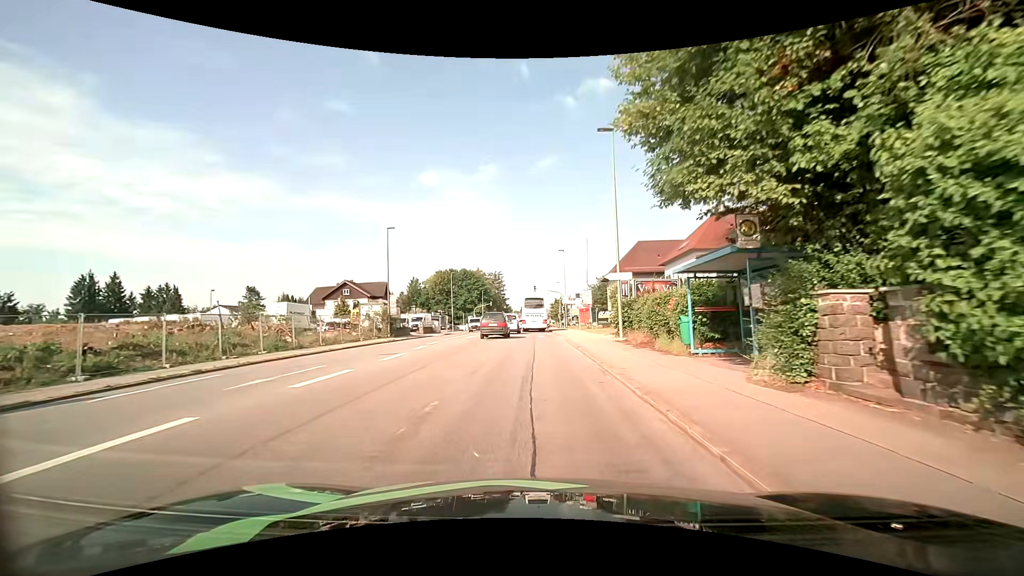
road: tertiary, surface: asphalt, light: Day
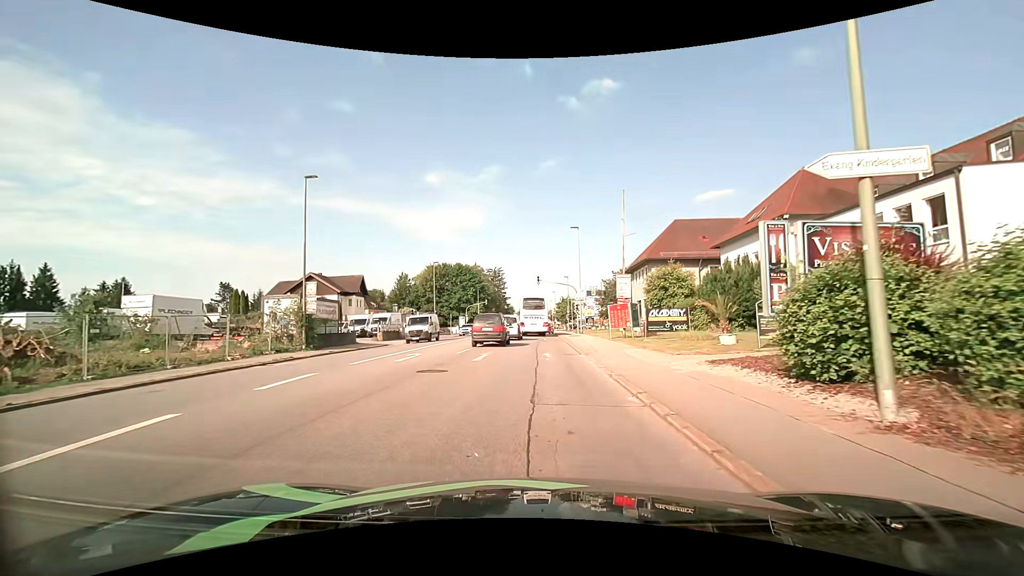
(-0.2, +17.4) m; 0°
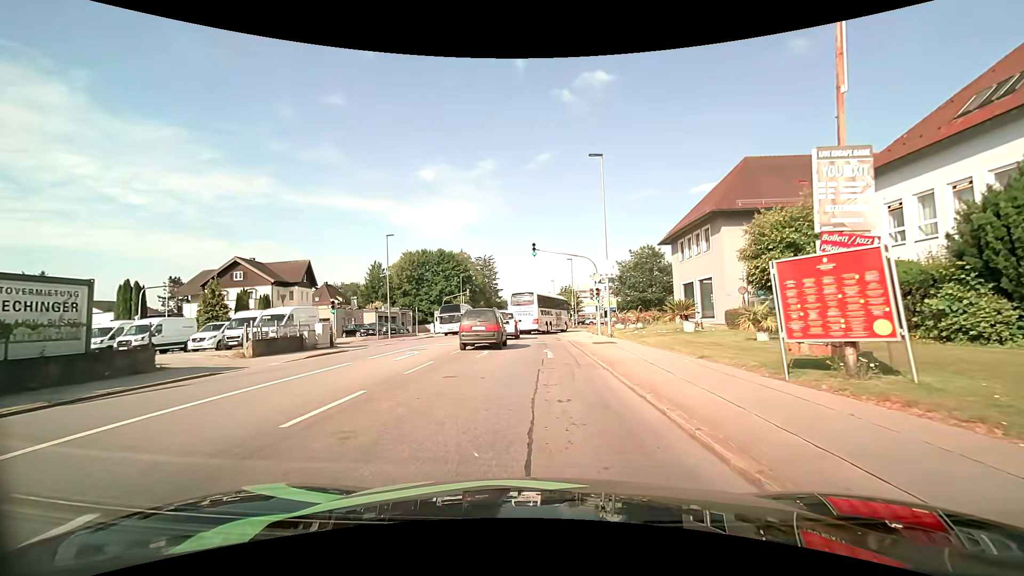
(-0.2, +19.9) m; 0°
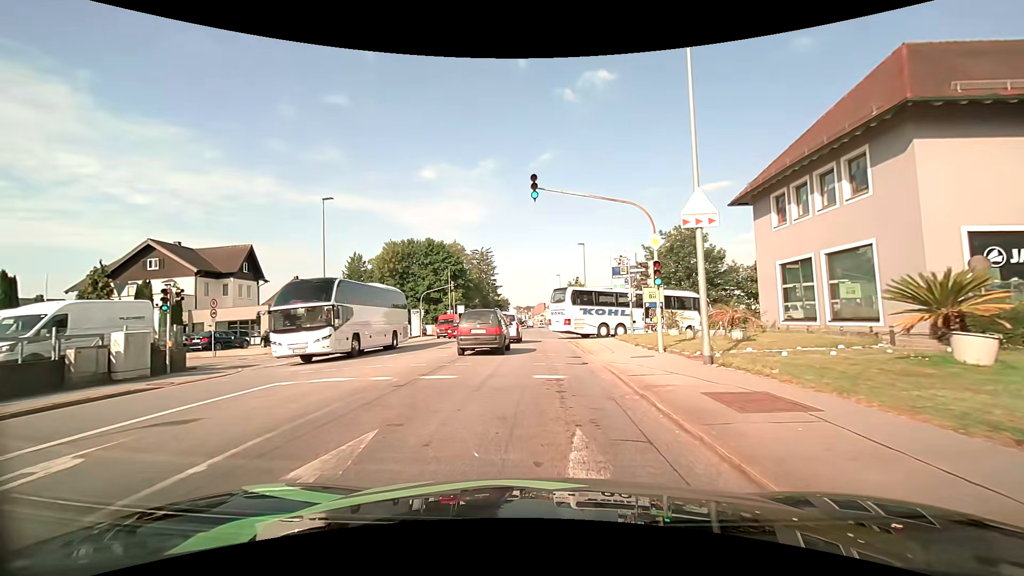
(-0.1, +15.4) m; 0°
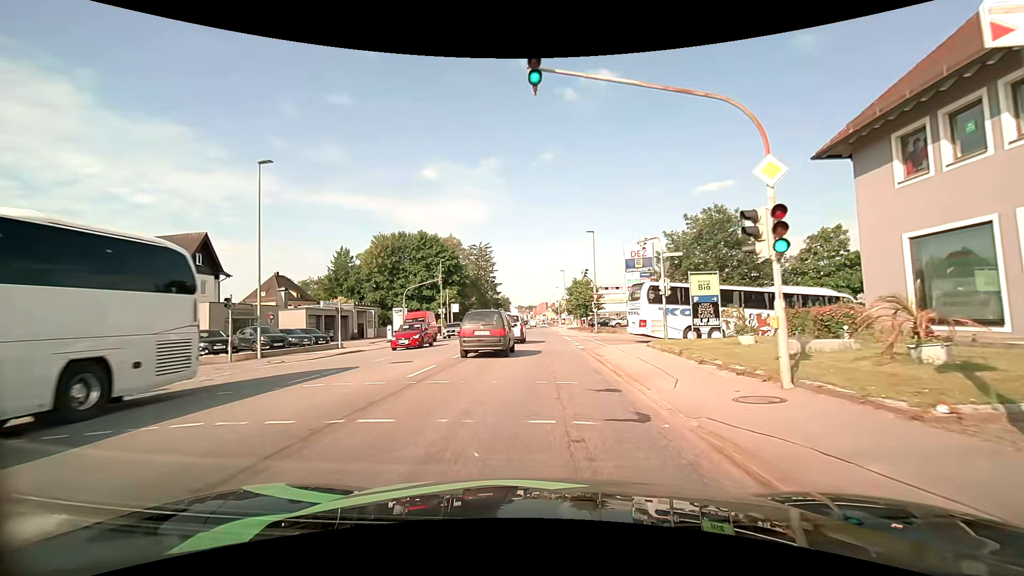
(-0.1, +8.2) m; 0°
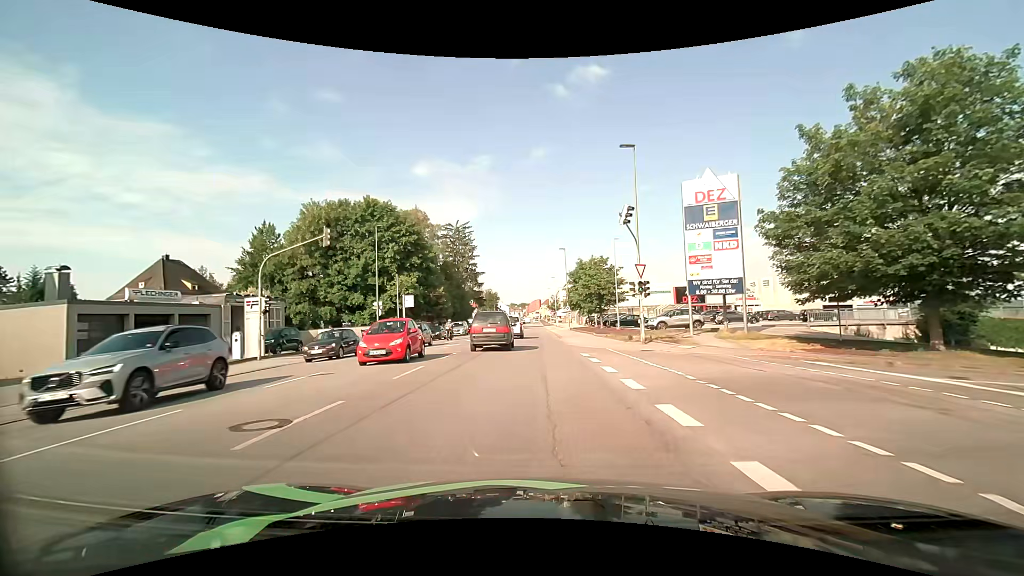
(-0.2, +24.9) m; 0°
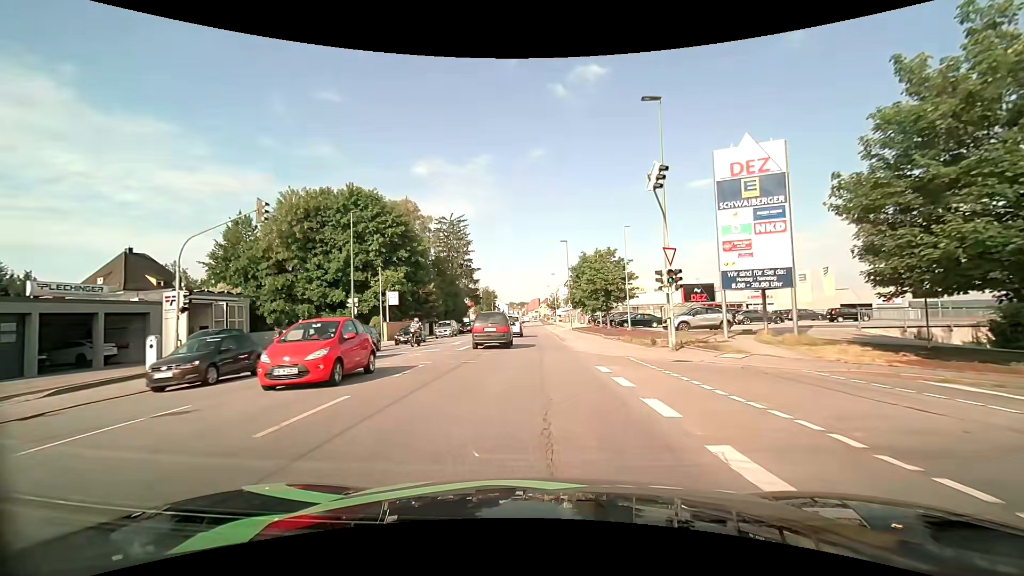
(0.0, +5.7) m; 0°
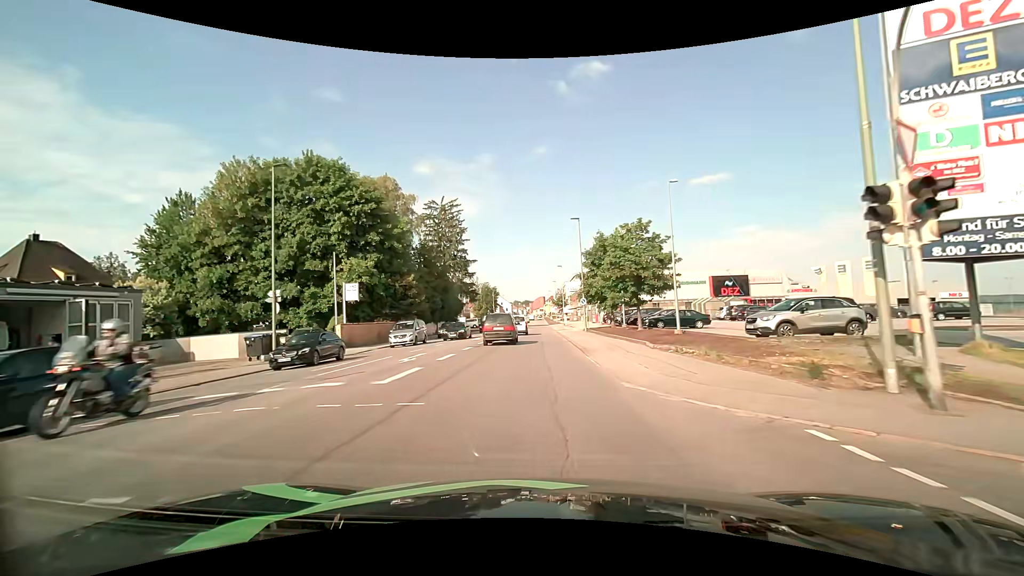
(0.0, +12.1) m; 0°
(0, +10) (0, +20) (0, +30) (0, +40) (0, +50) (0, +60) (0, +70) (0, +80) (0, +90) (0, +100) m
